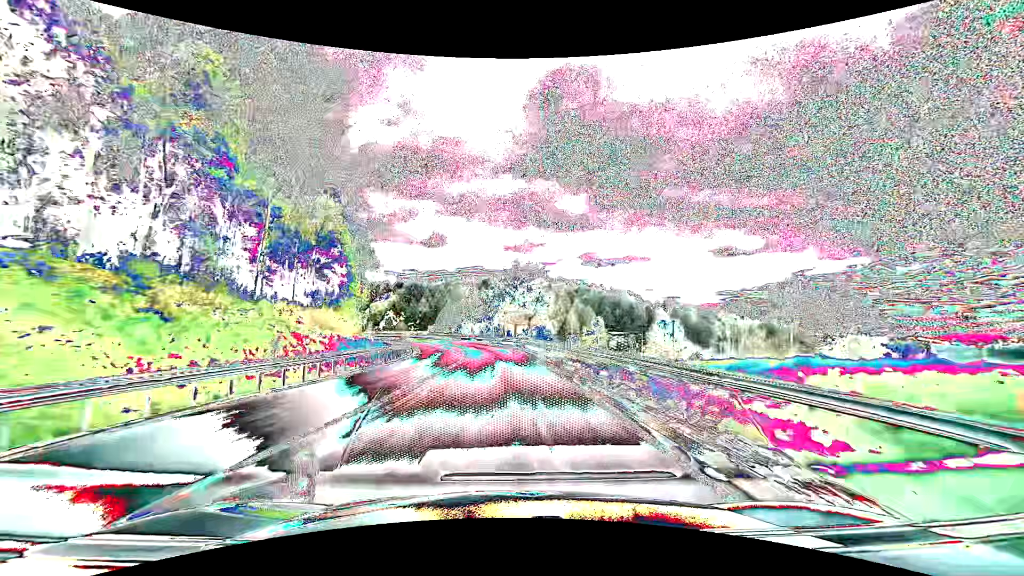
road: primary_link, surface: asphalt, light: Day
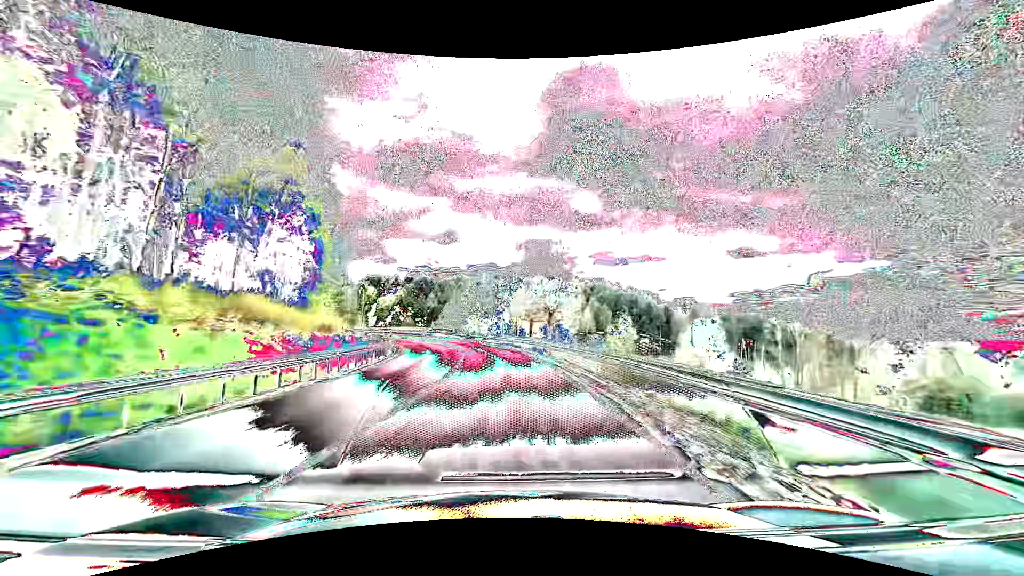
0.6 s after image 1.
(-0.1, +11.0) m; -1°
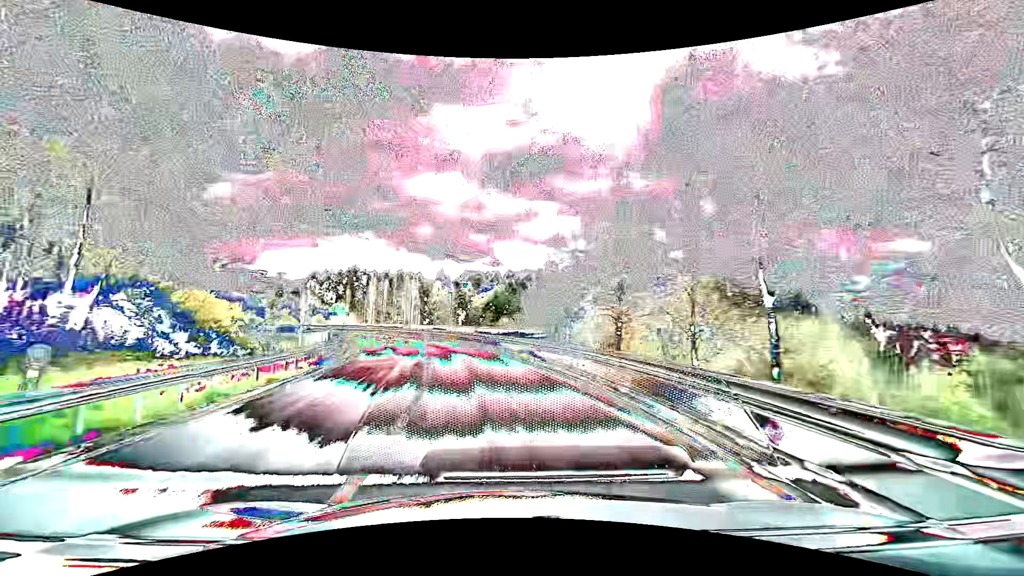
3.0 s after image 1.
(-3.4, +41.9) m; -11°
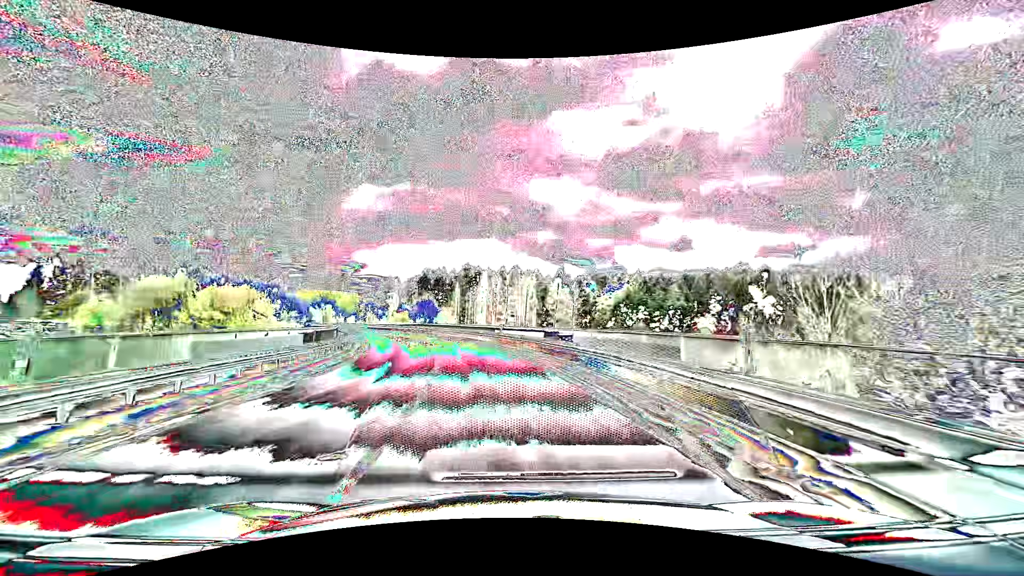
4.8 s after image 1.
(-3.9, +29.6) m; -14°
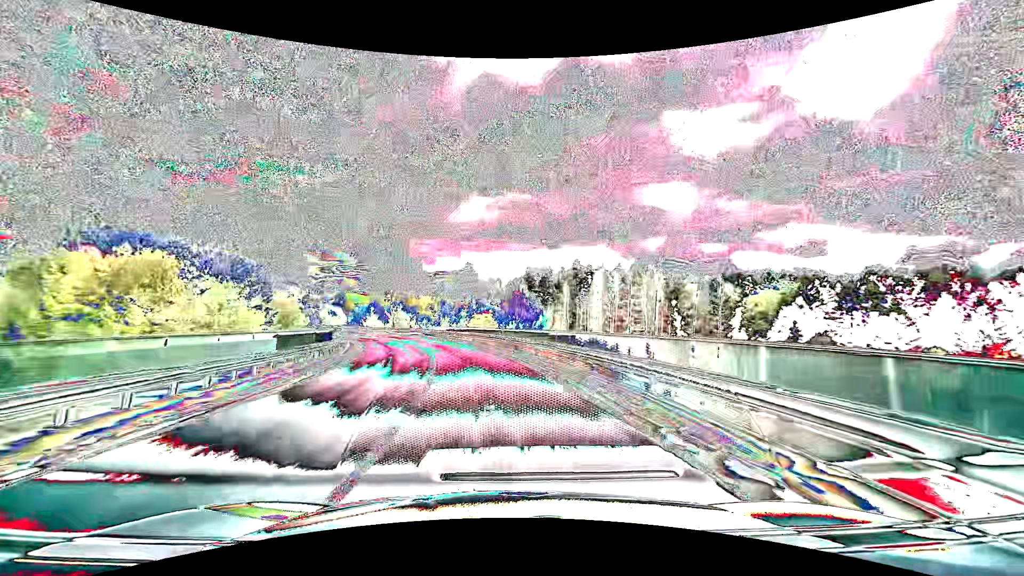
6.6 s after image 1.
(-3.0, +29.1) m; -12°
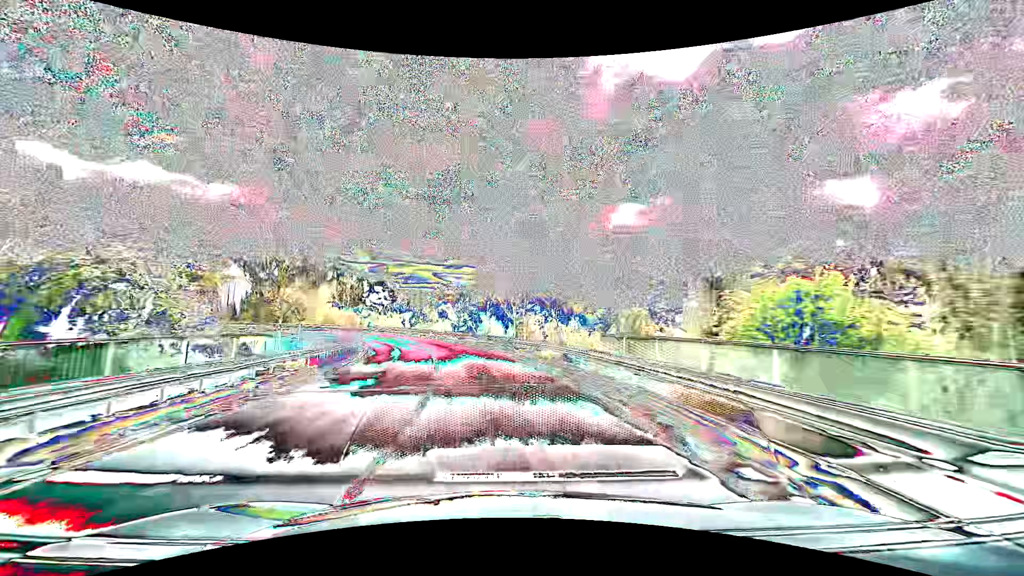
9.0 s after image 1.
(-5.6, +37.8) m; -17°
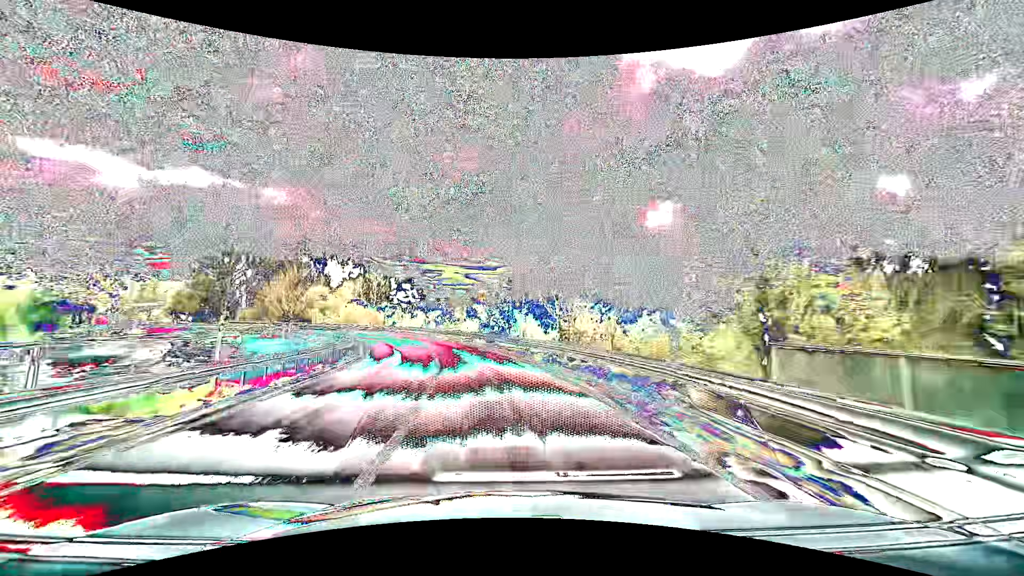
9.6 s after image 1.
(-0.3, +9.5) m; -4°
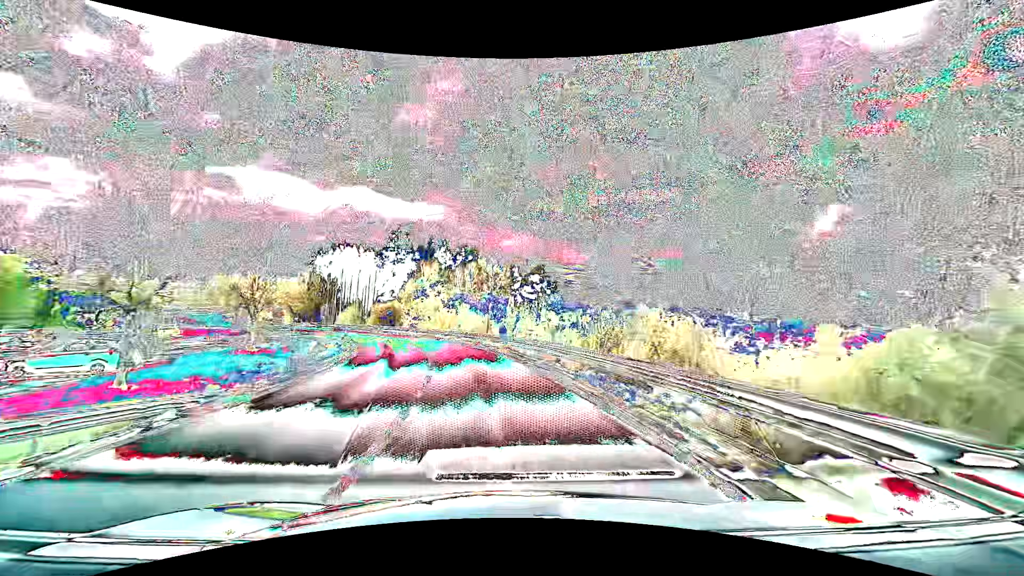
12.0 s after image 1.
(-5.1, +36.9) m; -16°
(0, +10) (-1, +20) (-3, +30) (-6, +39) (-10, +49) (-14, +58) (-19, +67) (-24, +75) (-31, +82) (-39, +89) m
